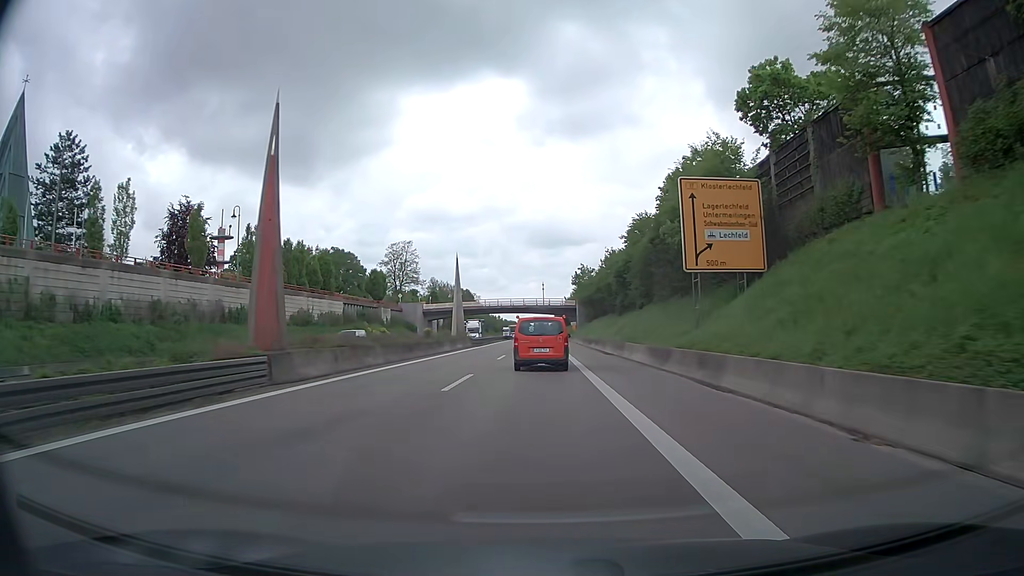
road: trunk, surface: asphalt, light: Day
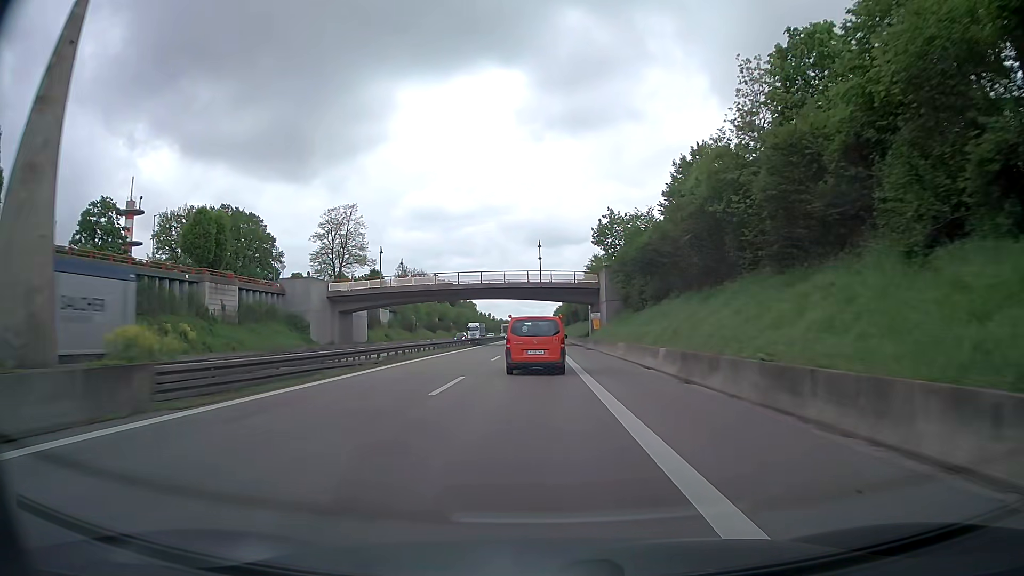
(-0.1, +55.1) m; 0°
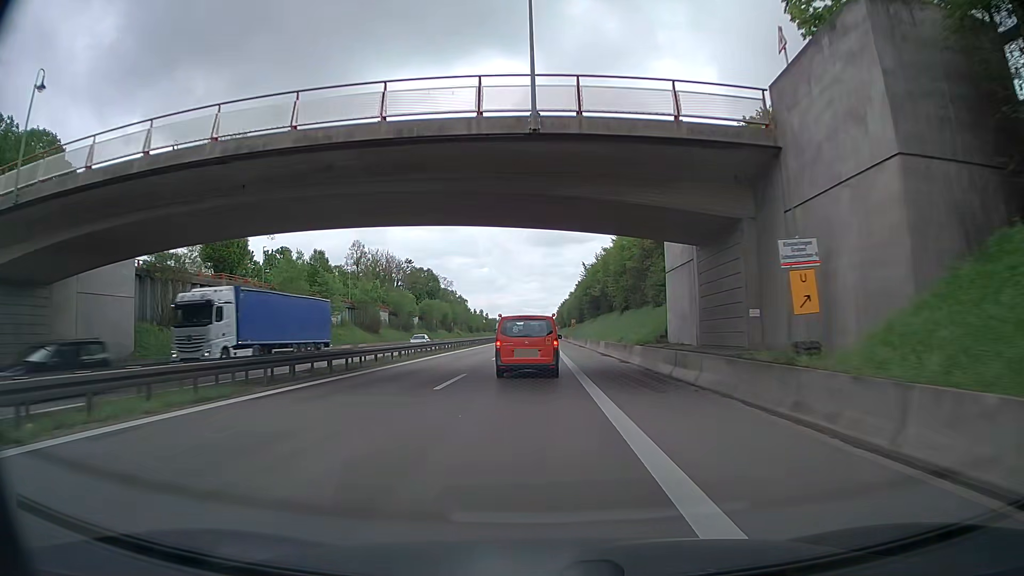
(0.0, +52.6) m; 0°
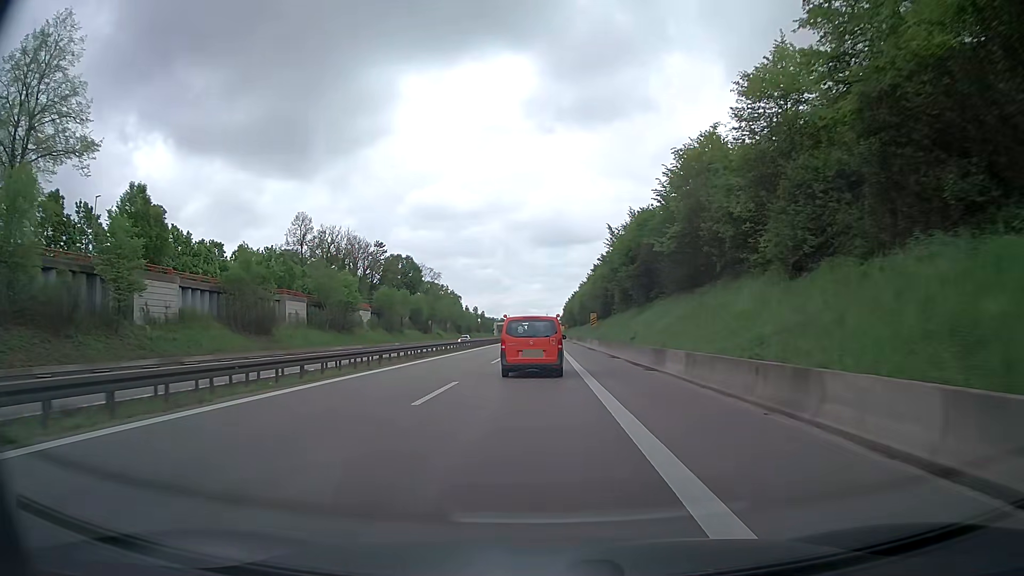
(-0.2, +39.5) m; 0°
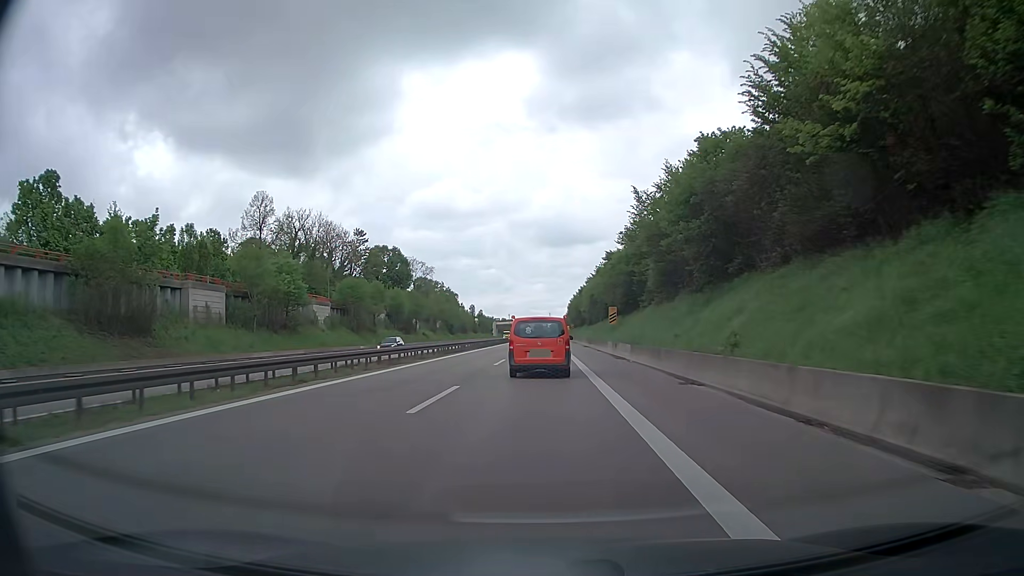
(-0.1, +19.3) m; -1°
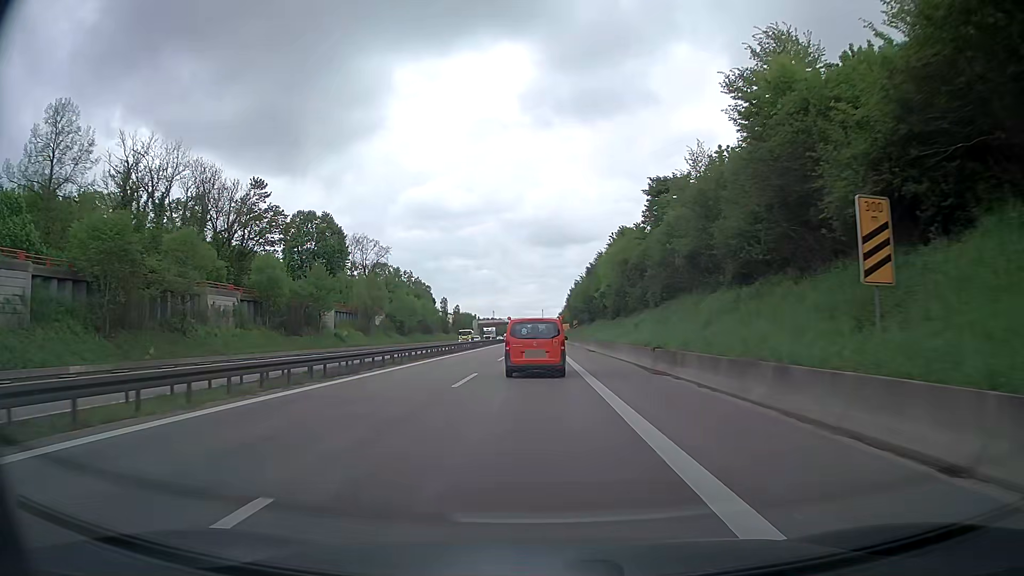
(+0.4, +48.3) m; +1°
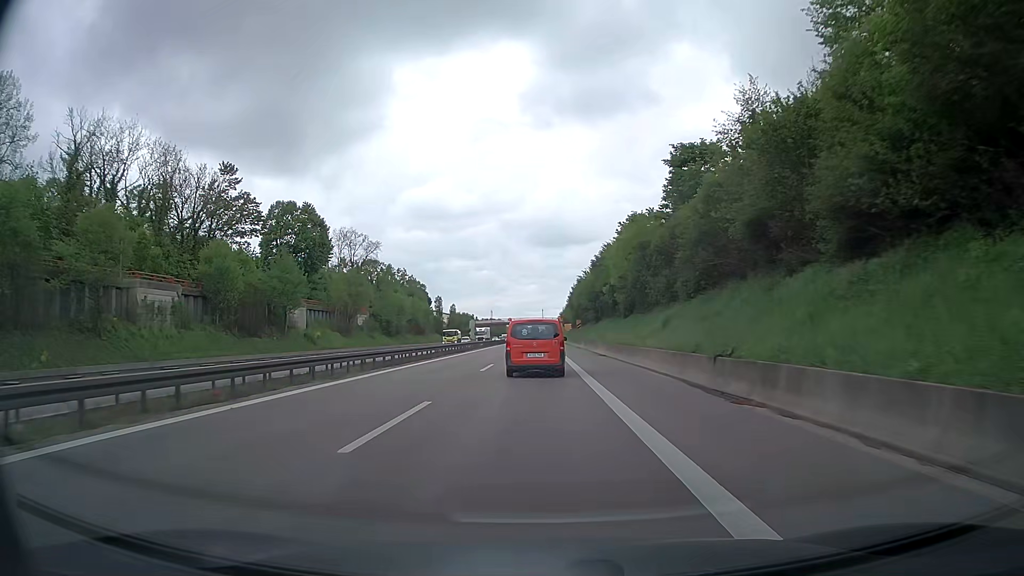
(0.0, +9.8) m; 0°
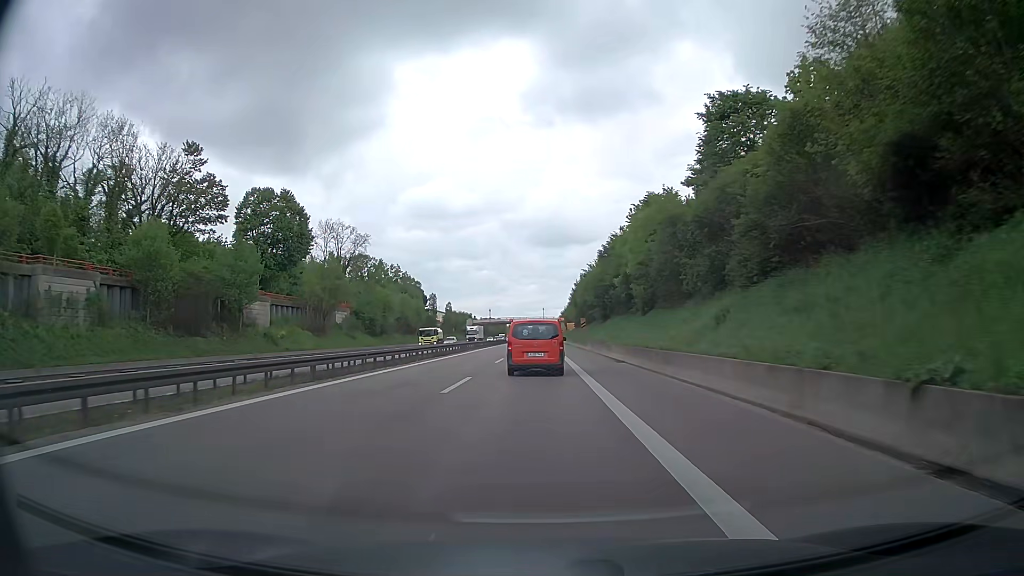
(-0.1, +10.0) m; 0°
(0, +10) (0, +20) (0, +30) (0, +40) (0, +50) (0, +60) (0, +70) (0, +80) (-1, +90) (-1, +100) m
